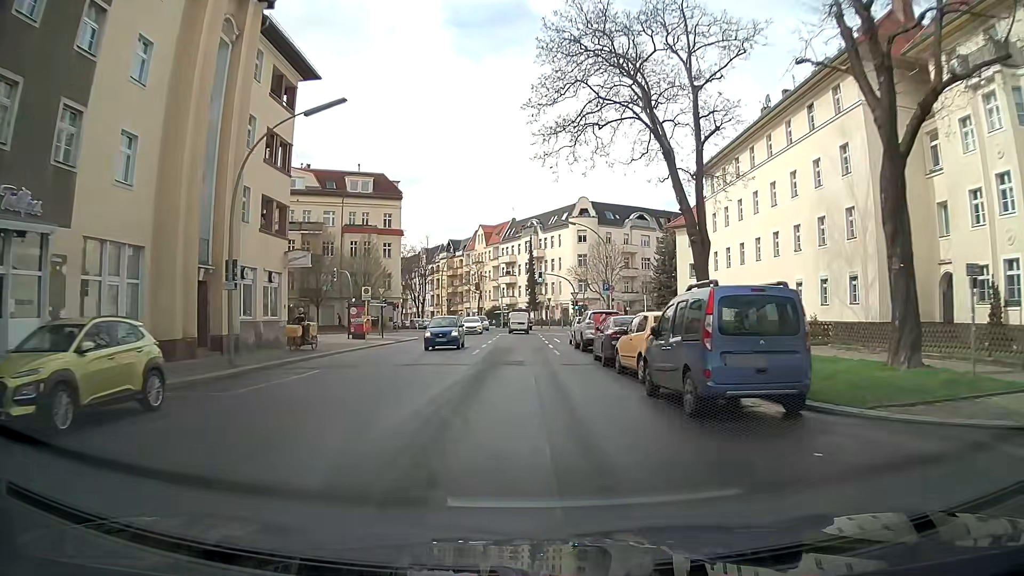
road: tertiary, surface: asphalt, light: Day
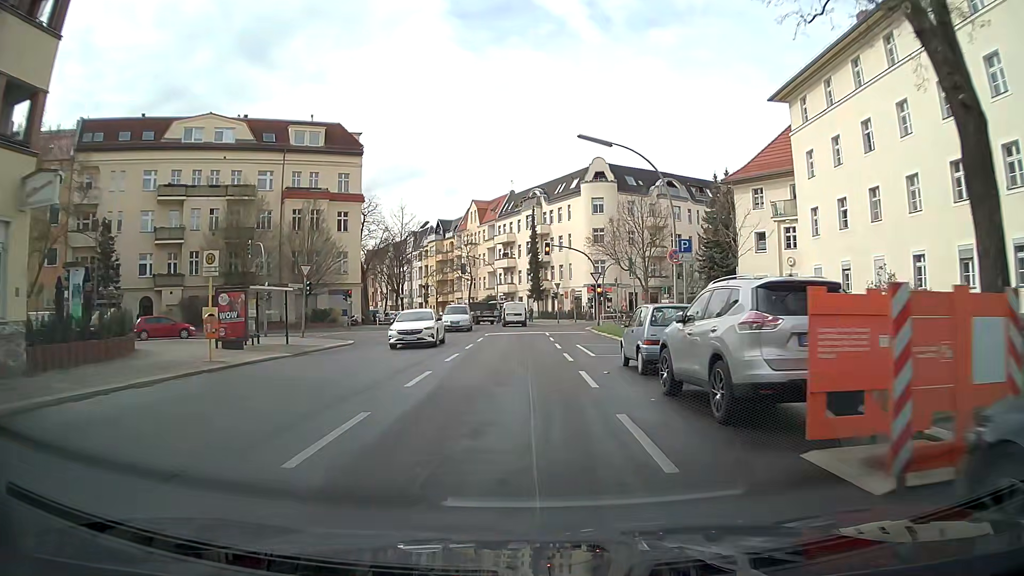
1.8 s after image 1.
(-0.1, +19.8) m; 0°
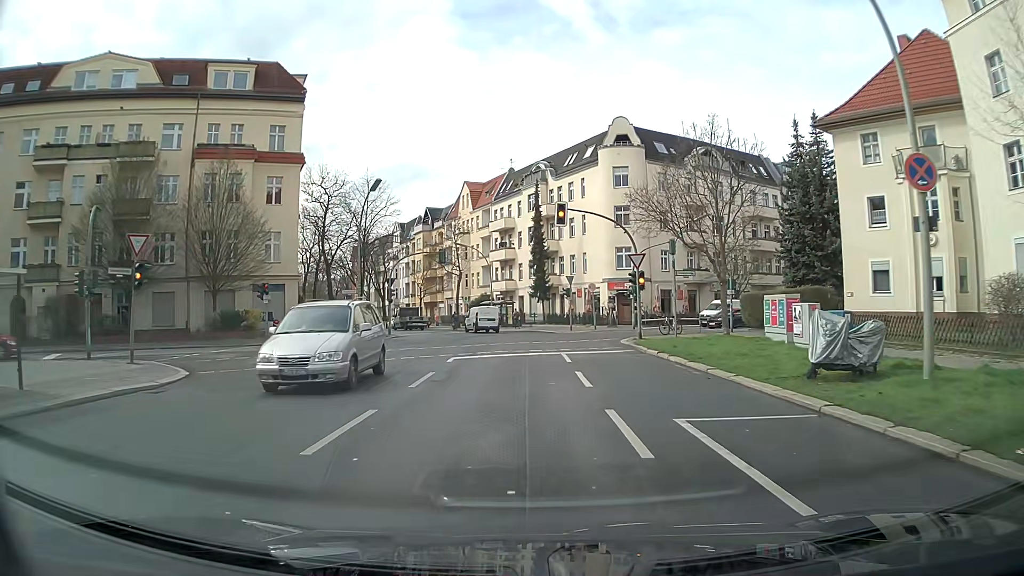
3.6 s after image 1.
(-0.1, +16.9) m; 0°
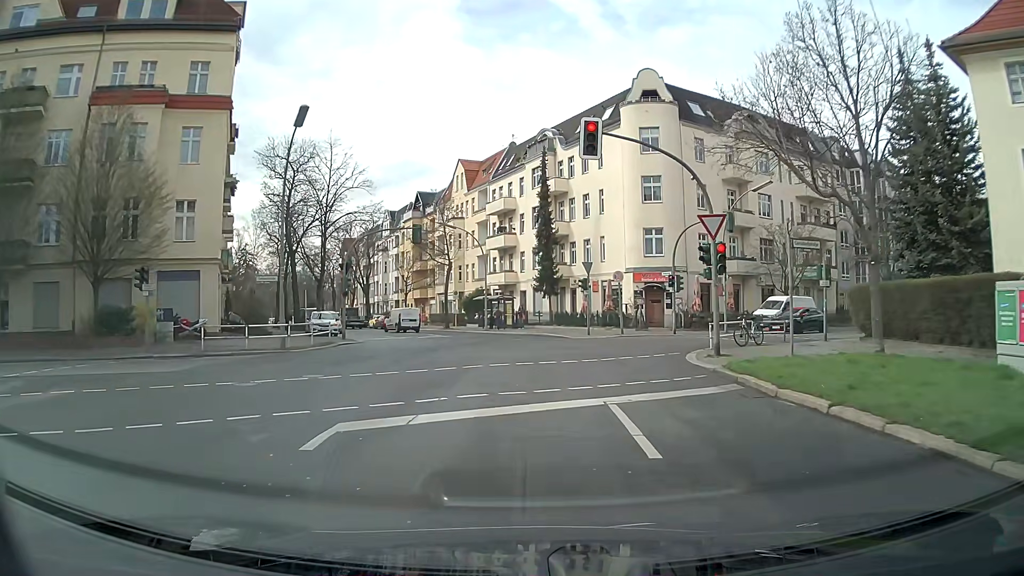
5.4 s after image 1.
(-0.1, +11.7) m; 0°
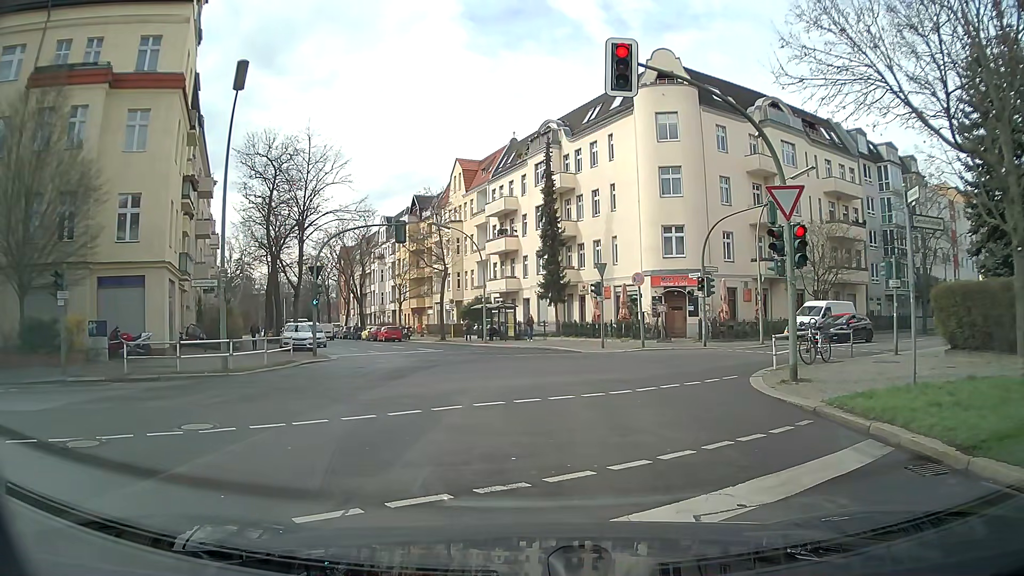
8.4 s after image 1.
(-0.1, +4.8) m; -2°
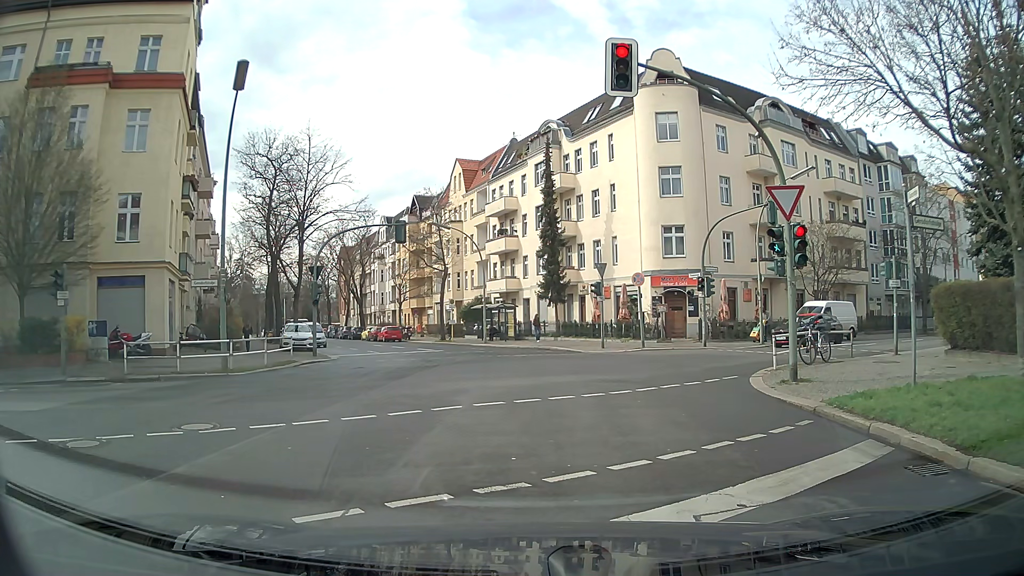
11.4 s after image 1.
(0.0, 0.0) m; 0°
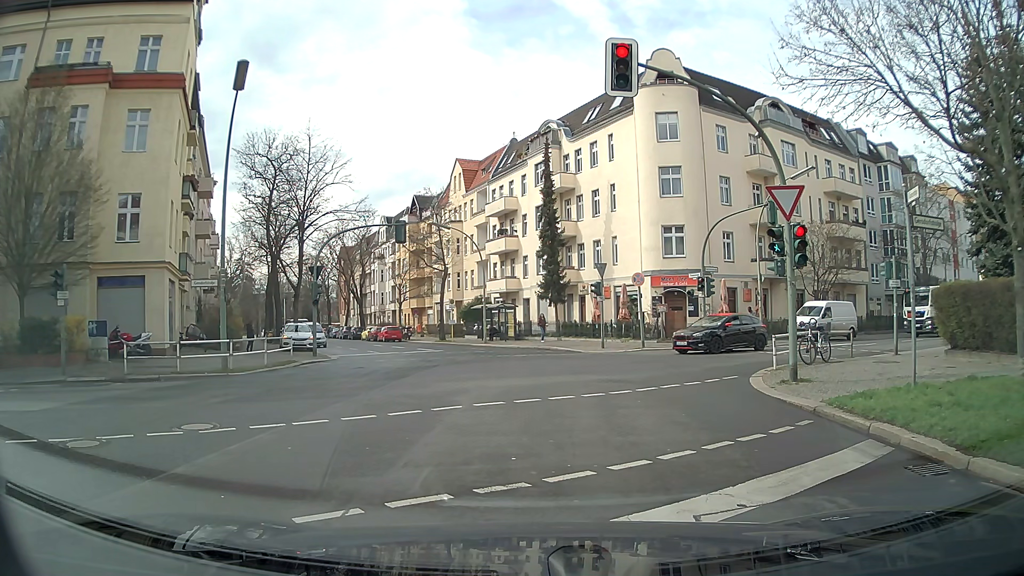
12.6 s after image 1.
(0.0, 0.0) m; 0°
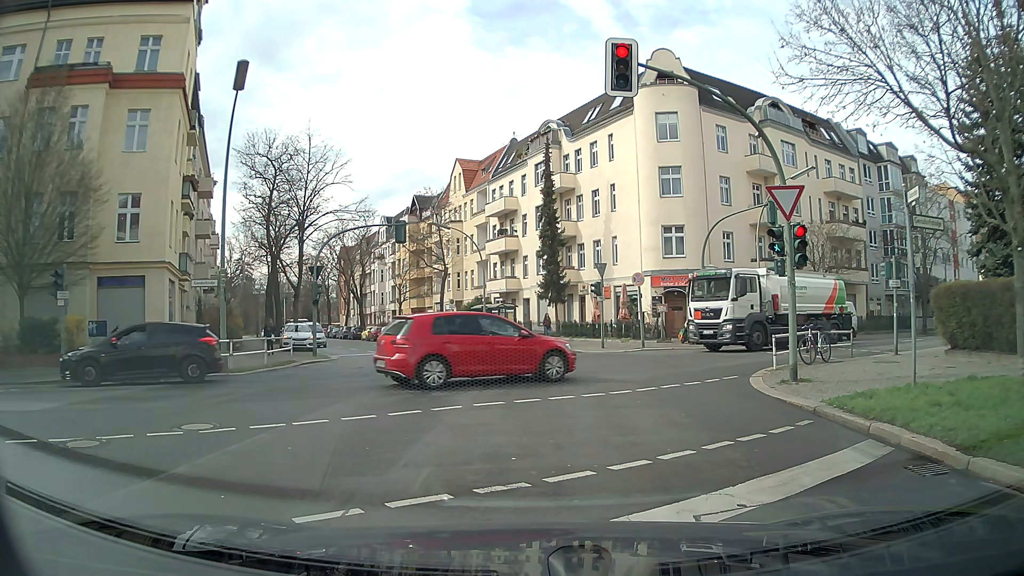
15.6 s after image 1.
(0.0, 0.0) m; 0°
(0, +10) (+1, +20) (0, +30) (-3, +39) (-7, +49) (-12, +58) (-16, +67) (-20, +76) (-24, +85) (-28, +94) m
